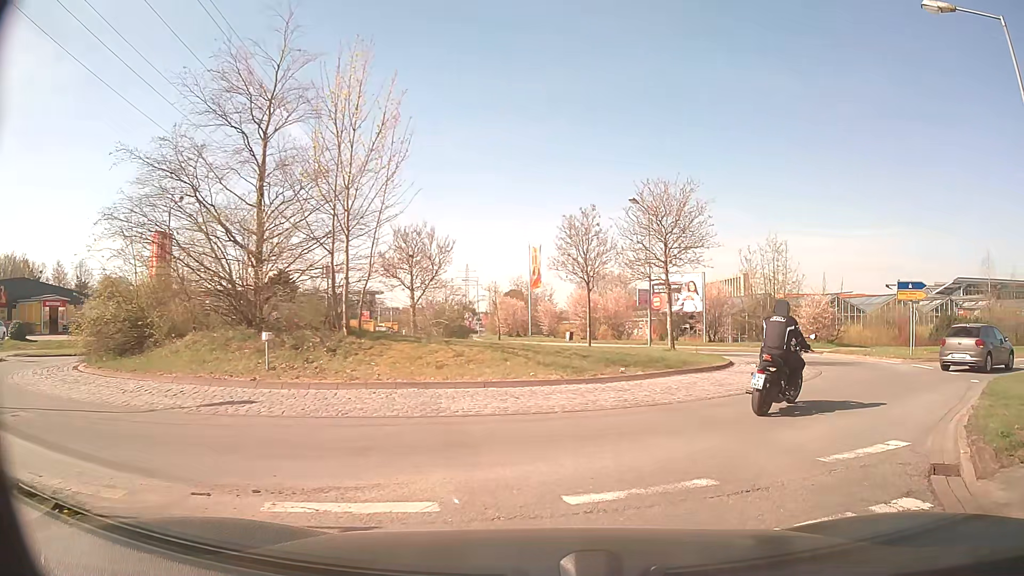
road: residential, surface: asphalt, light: Day
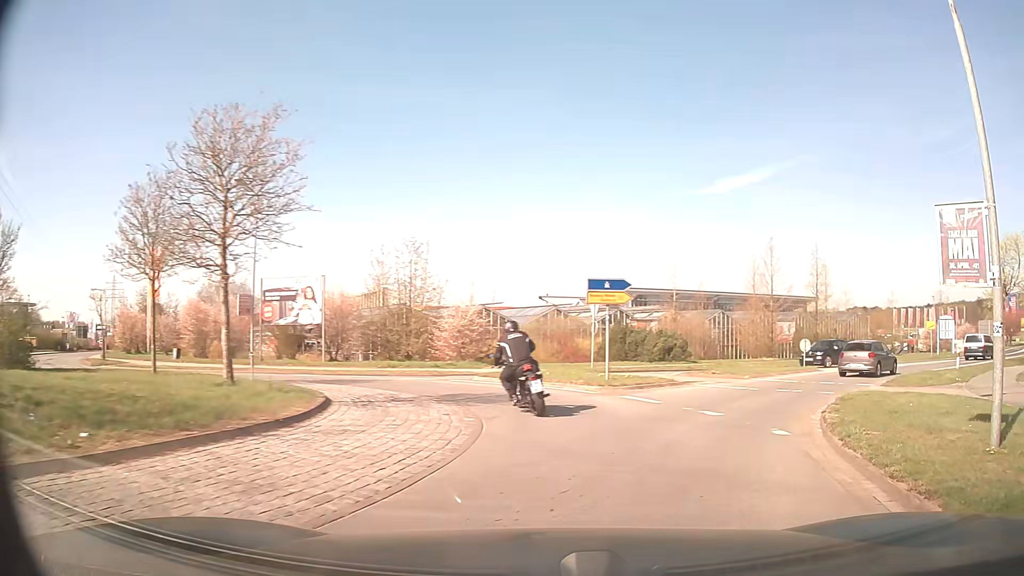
(+2.0, +8.0) m; +32°
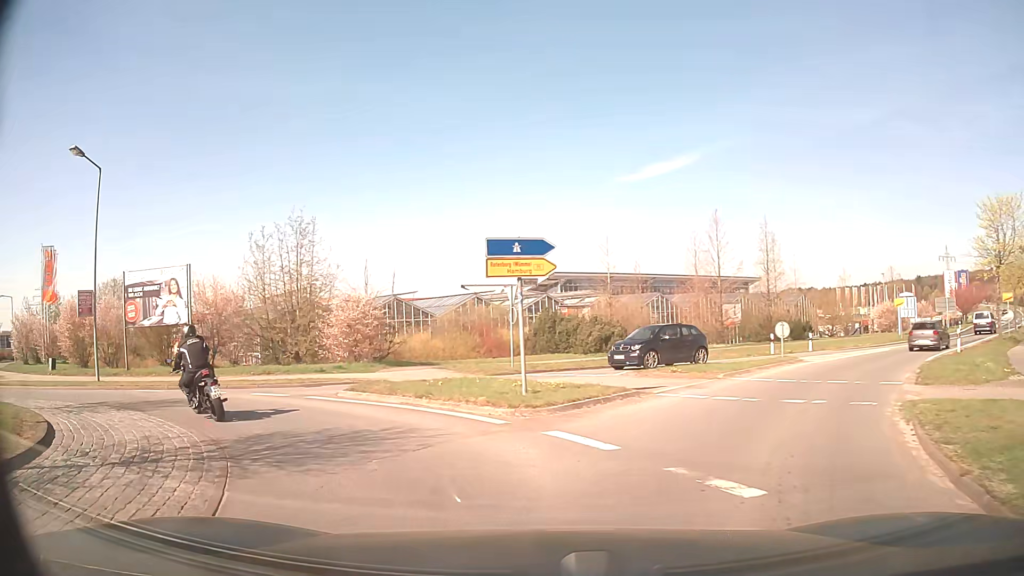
(+0.7, +6.7) m; +7°
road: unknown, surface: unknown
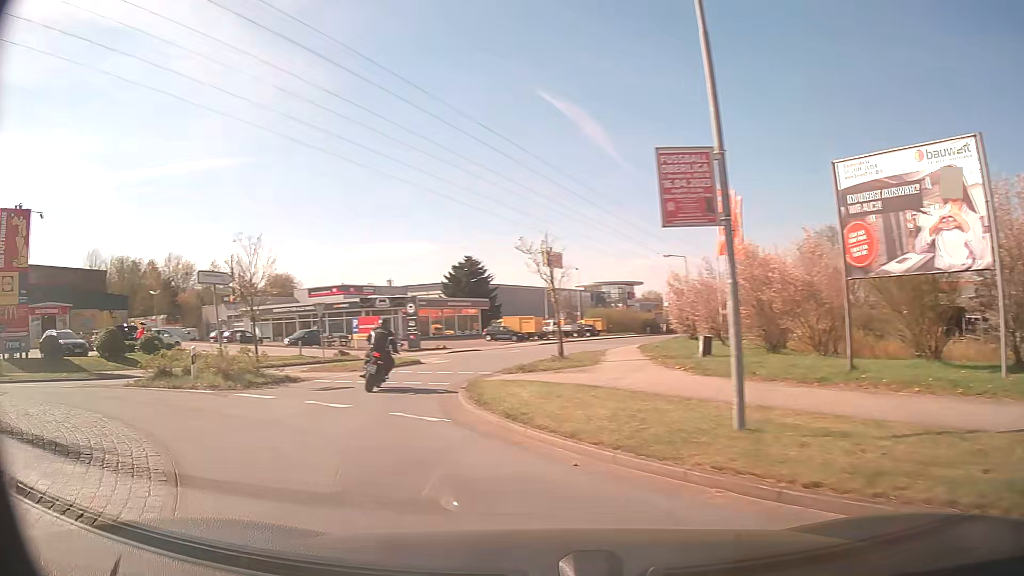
(-8.3, +15.0) m; -62°
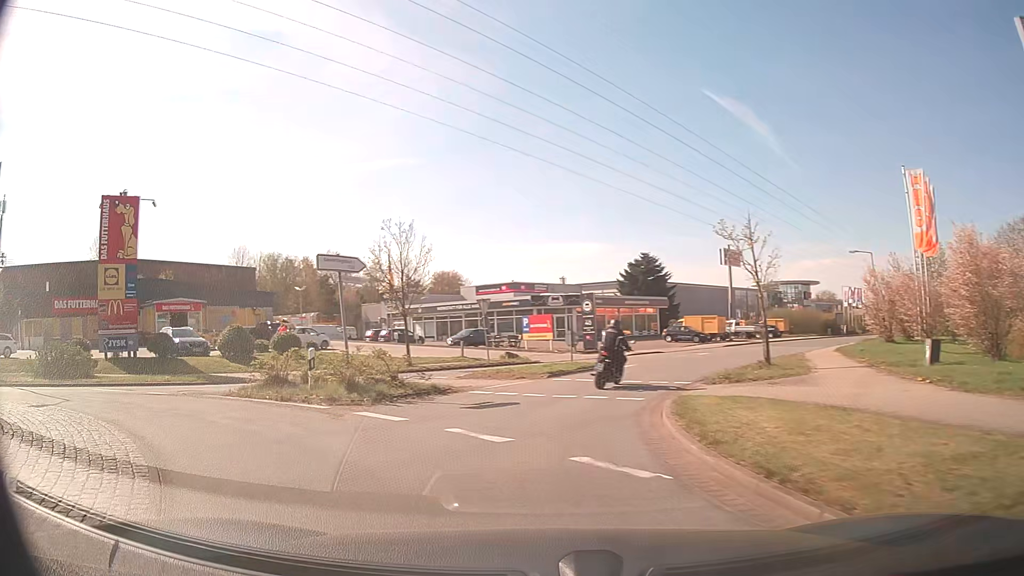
(-0.6, +3.9) m; -16°
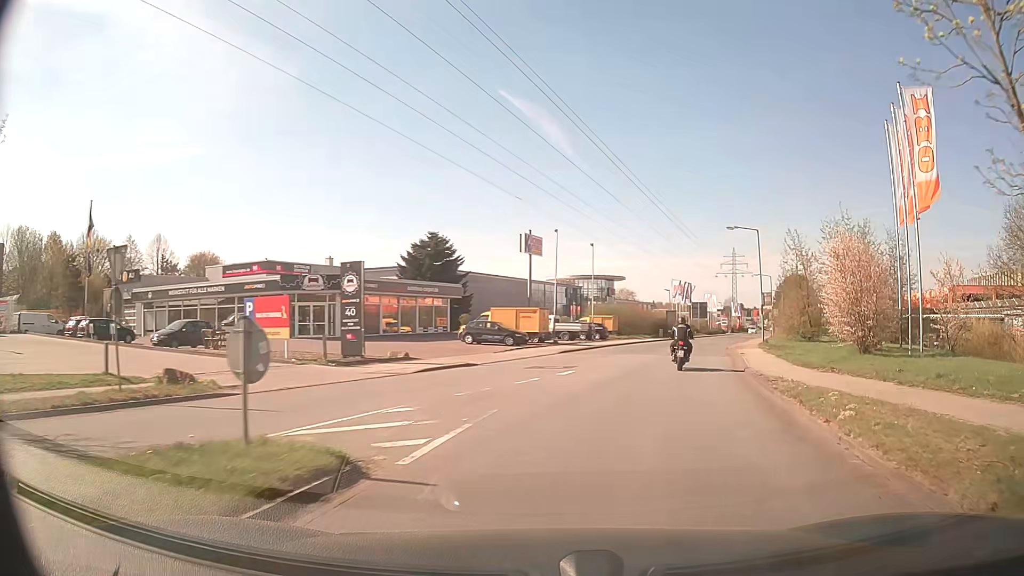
(+0.7, +17.8) m; +17°
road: residential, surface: asphalt
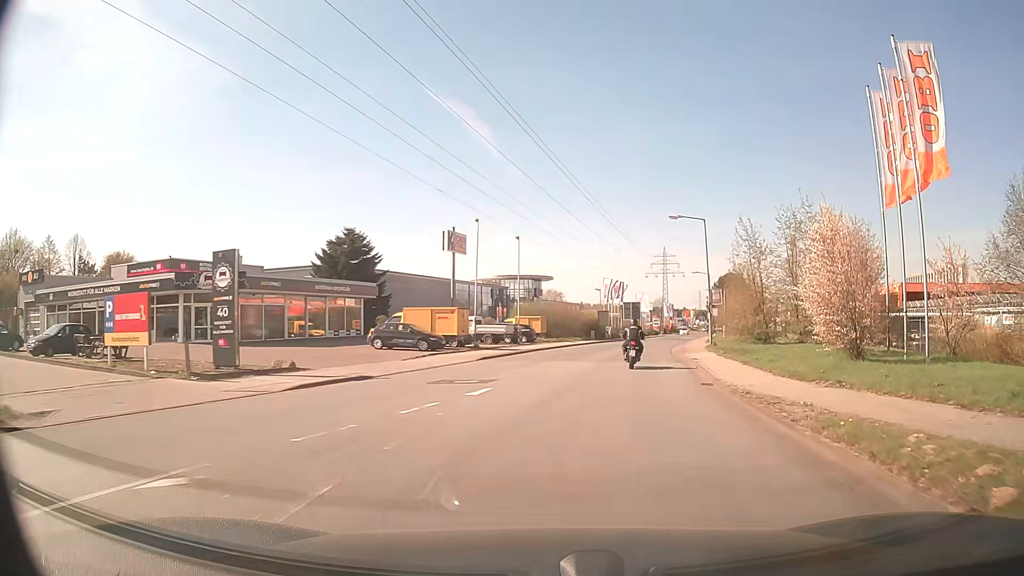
(+0.3, +5.0) m; +6°
(+1, +10) (+2, +20) (+4, +30) (+6, +39) (+8, +49) (+11, +59) (+14, +69) (+16, +78) (+19, +88) (+22, +97) m
